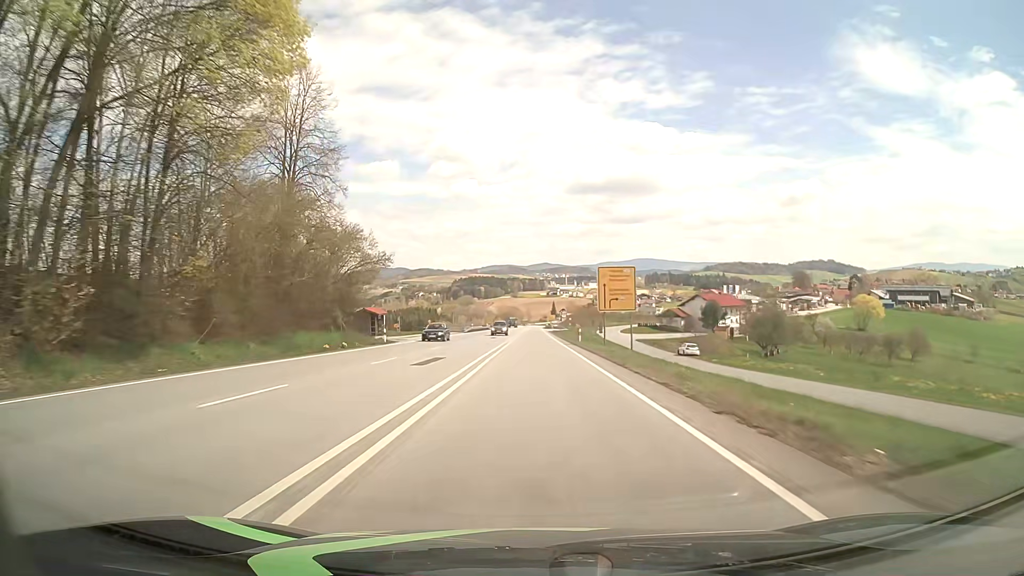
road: primary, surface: asphalt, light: Day
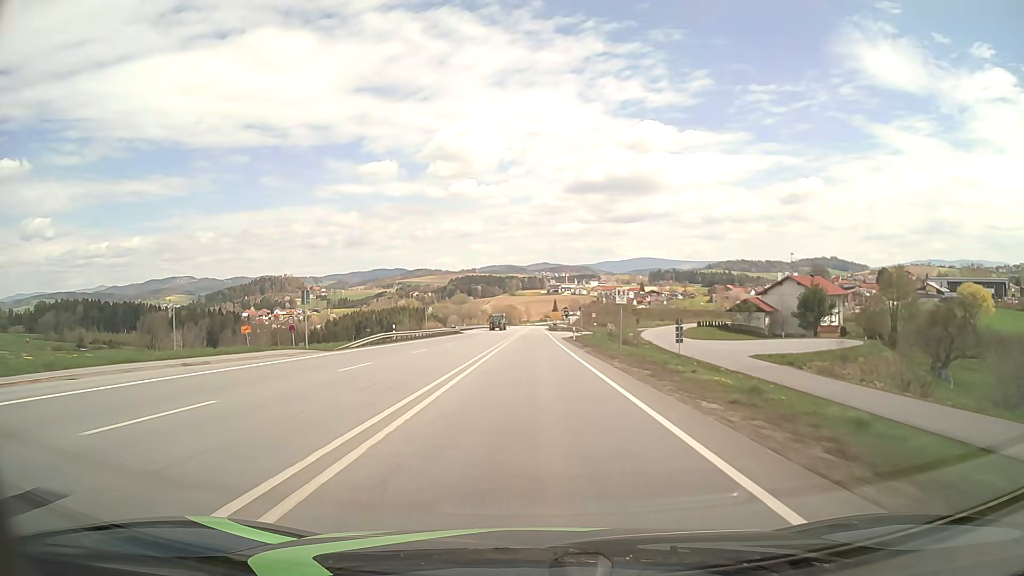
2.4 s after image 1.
(+0.1, +63.2) m; 0°
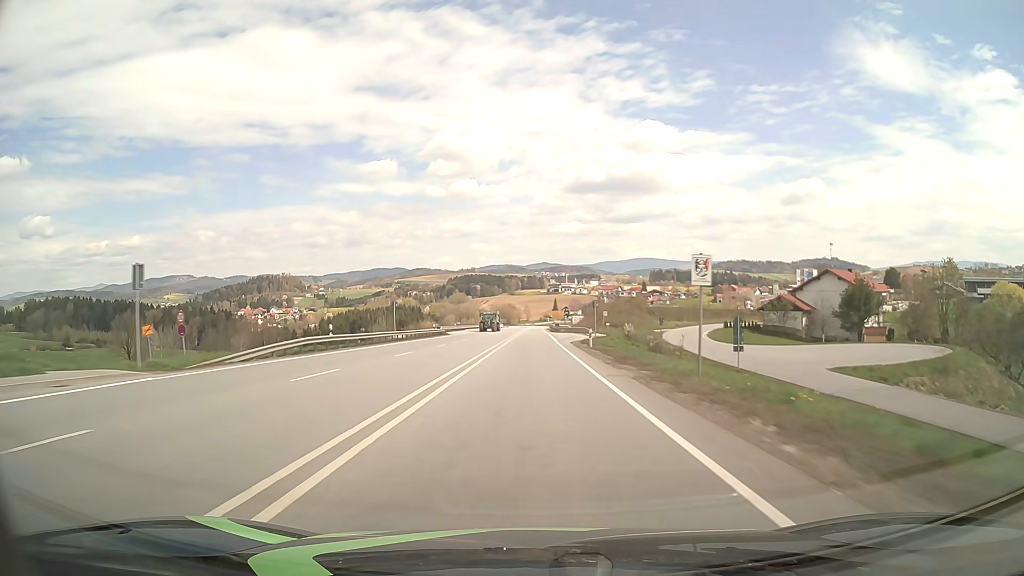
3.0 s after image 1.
(0.0, +15.8) m; 0°
